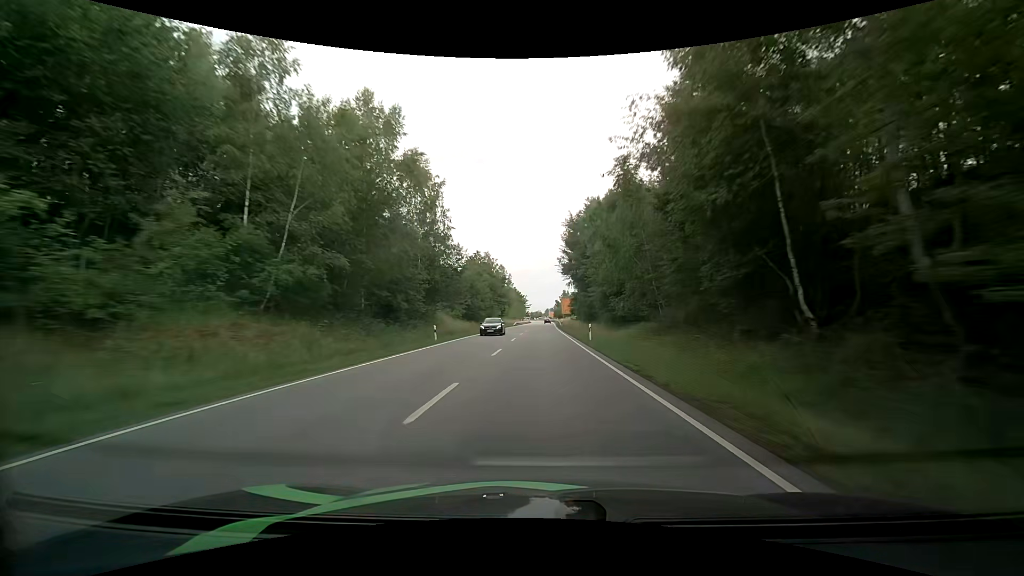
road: primary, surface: asphalt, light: Day
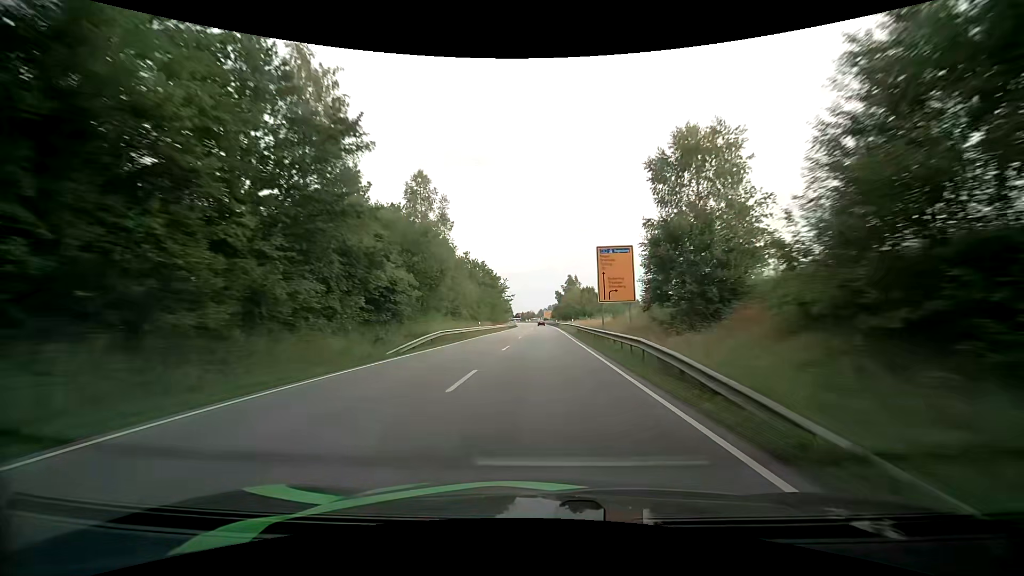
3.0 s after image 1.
(+1.0, +79.9) m; +1°
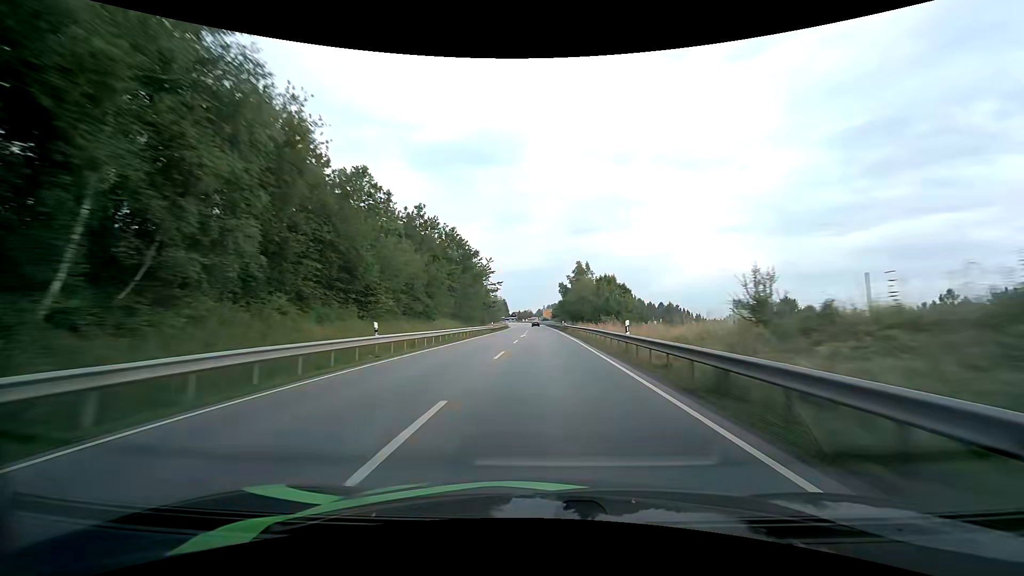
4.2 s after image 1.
(0.0, +32.3) m; 0°
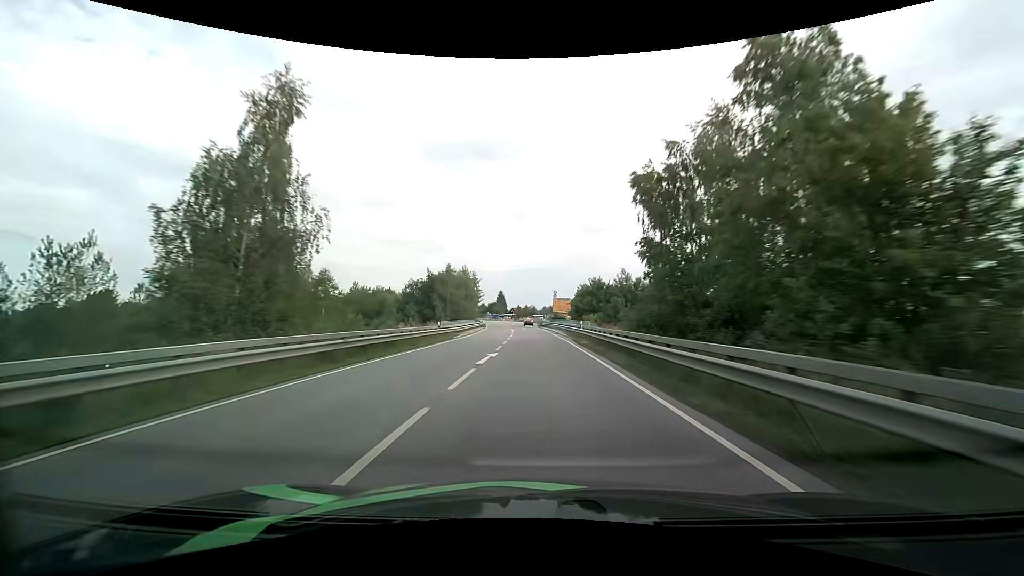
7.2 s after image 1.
(-0.1, +80.2) m; -1°
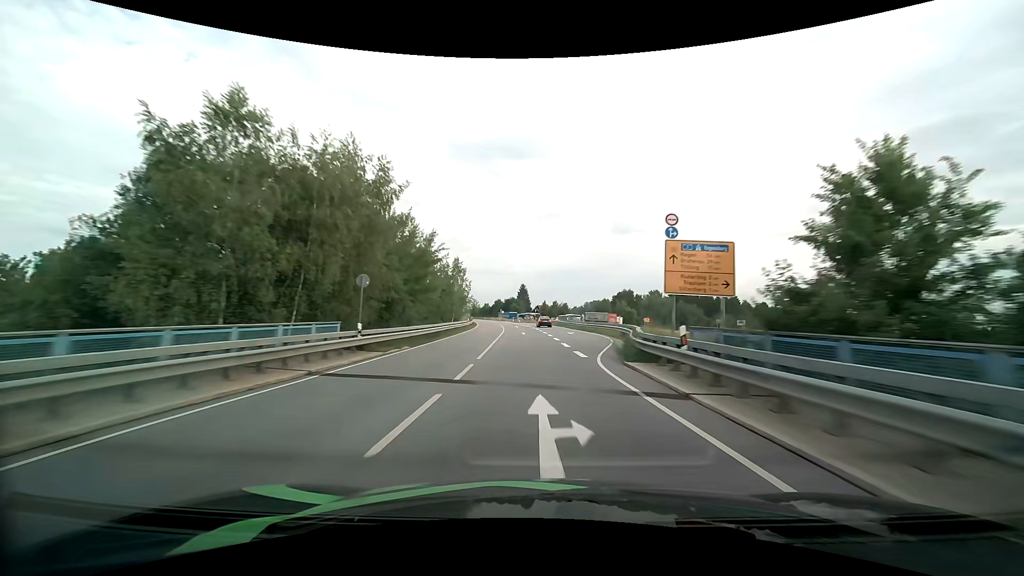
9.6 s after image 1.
(-1.7, +64.8) m; -3°
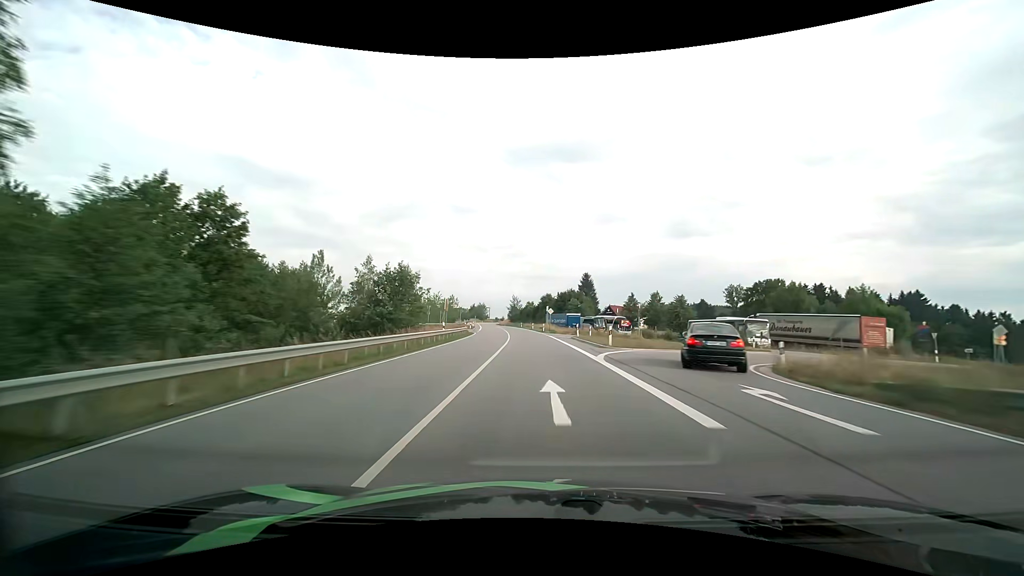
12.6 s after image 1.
(-4.8, +83.6) m; -6°
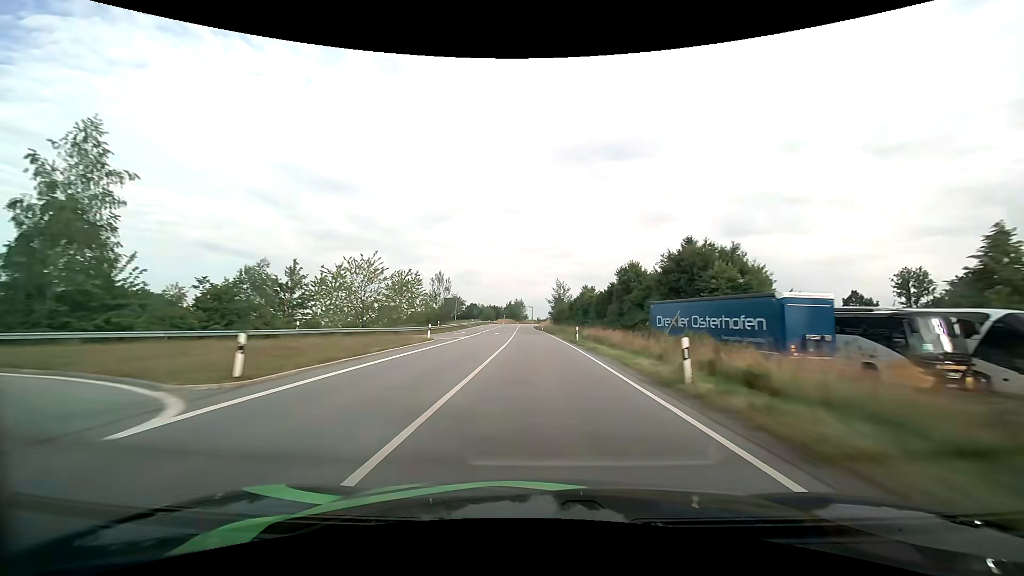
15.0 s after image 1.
(-3.0, +70.5) m; -5°
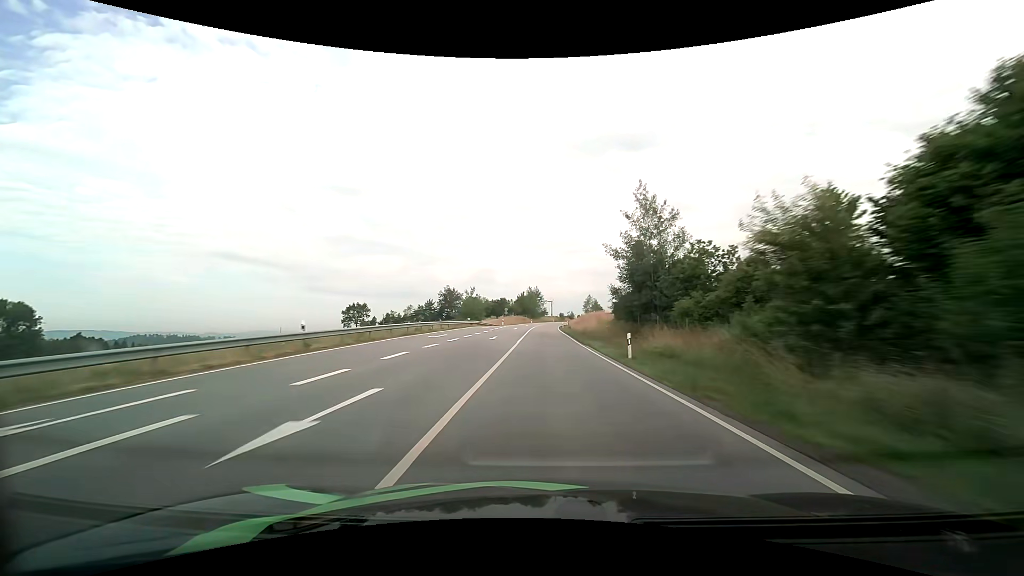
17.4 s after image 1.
(-2.0, +73.6) m; -2°
(0, +10) (0, +20) (0, +30) (0, +40) (0, +50) (0, +60) (+1, +70) (+1, +80) (+1, +90) (+2, +100) m
